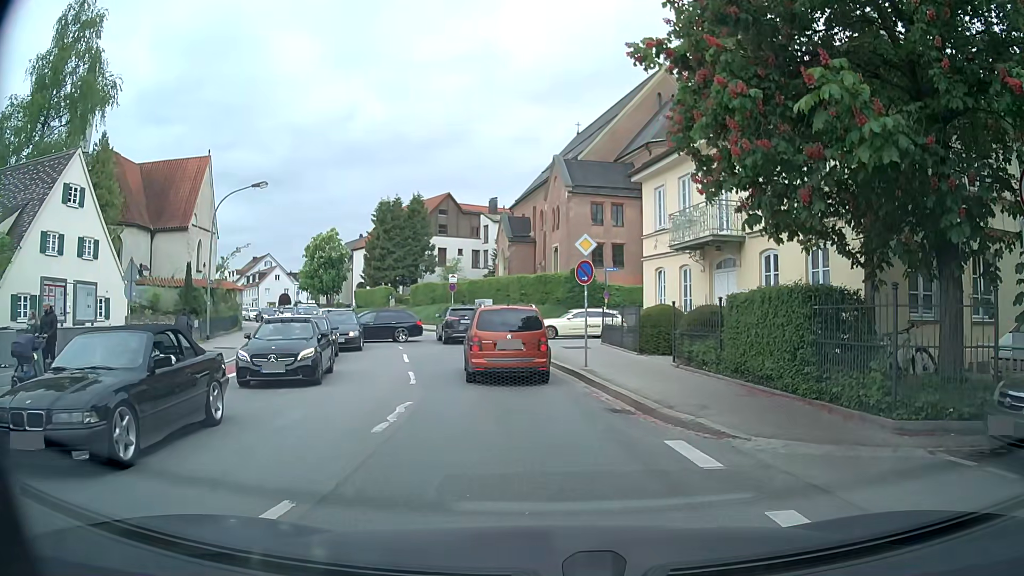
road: secondary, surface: asphalt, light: Day
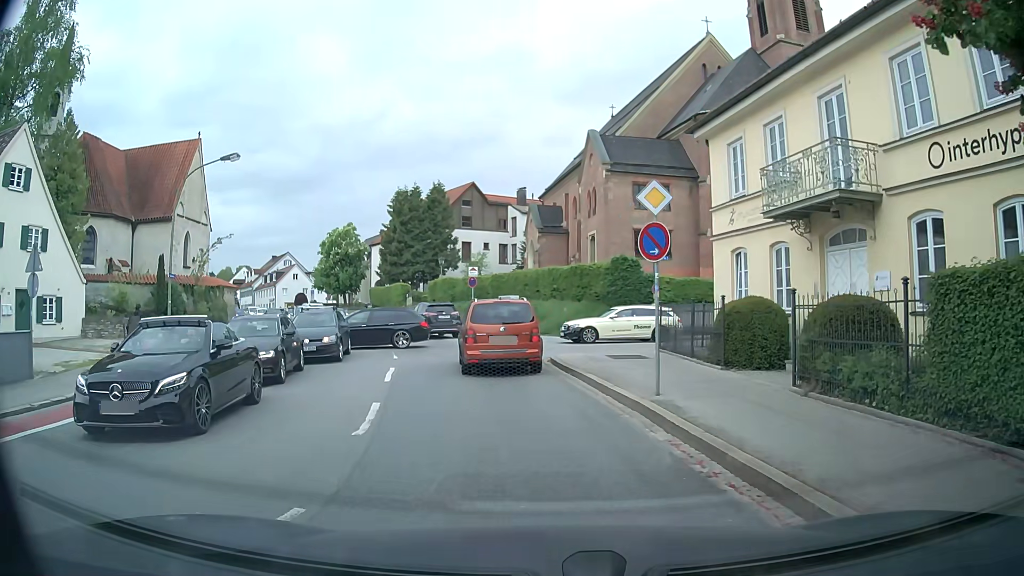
(-0.2, +6.4) m; -2°
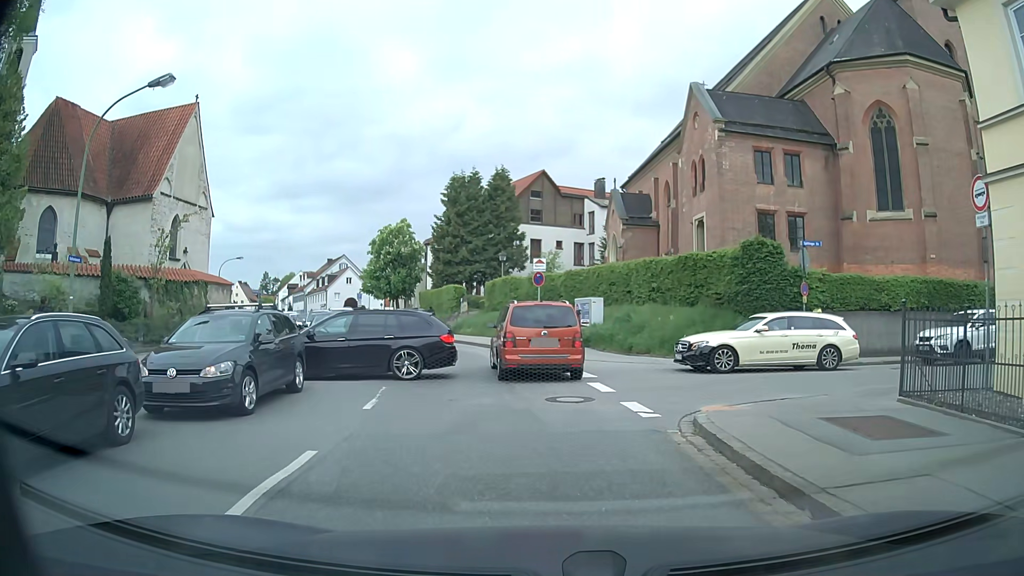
(-0.7, +10.4) m; -7°
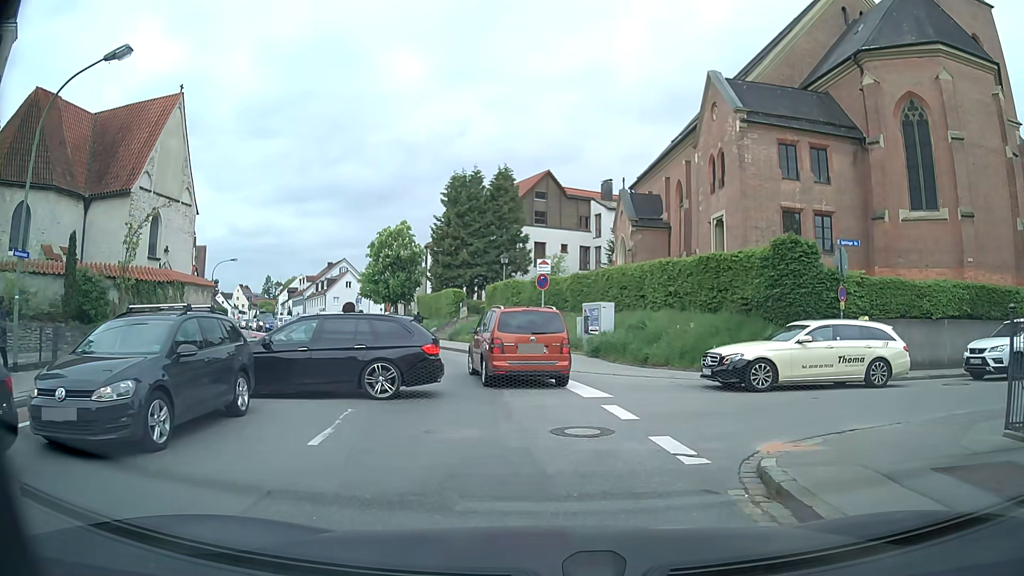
(0.0, +2.6) m; 0°
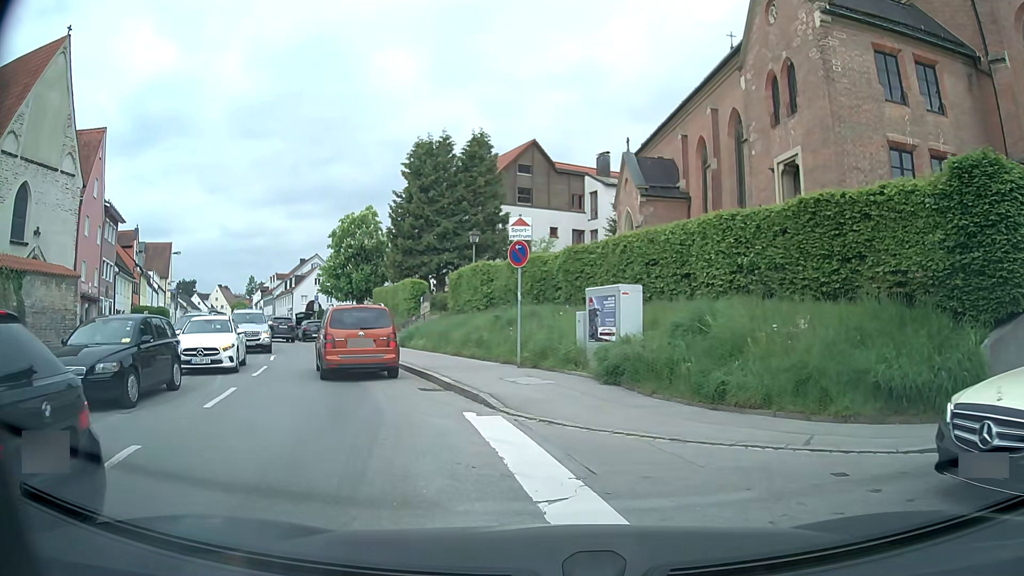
(+0.3, +9.8) m; +2°
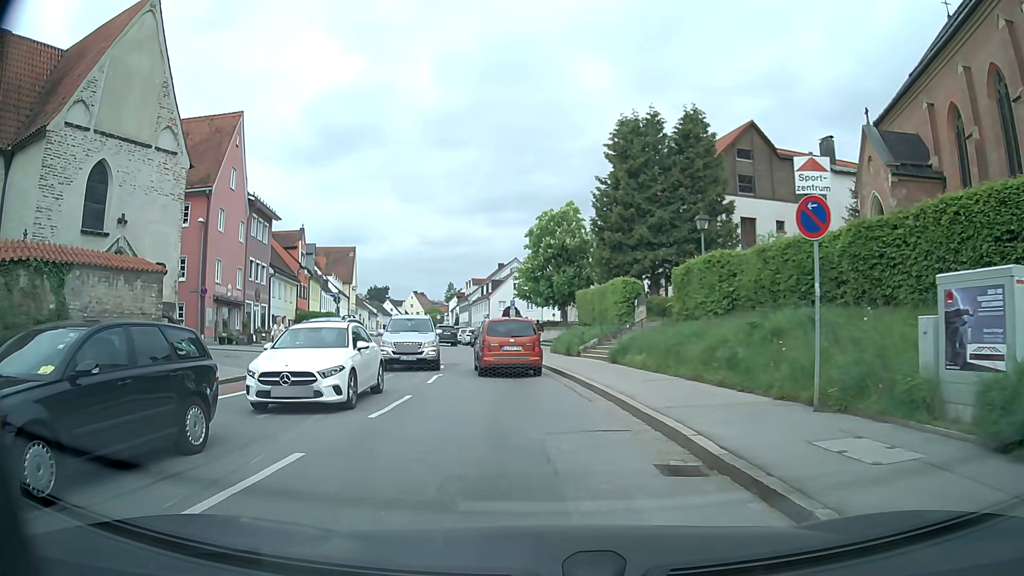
(-1.0, +6.4) m; -19°
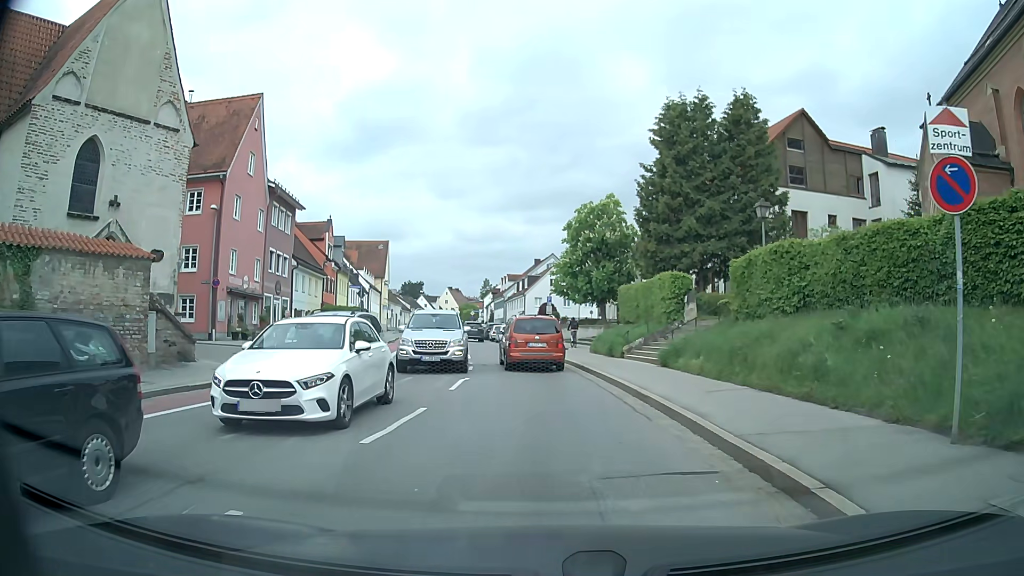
(-0.1, +2.6) m; -3°
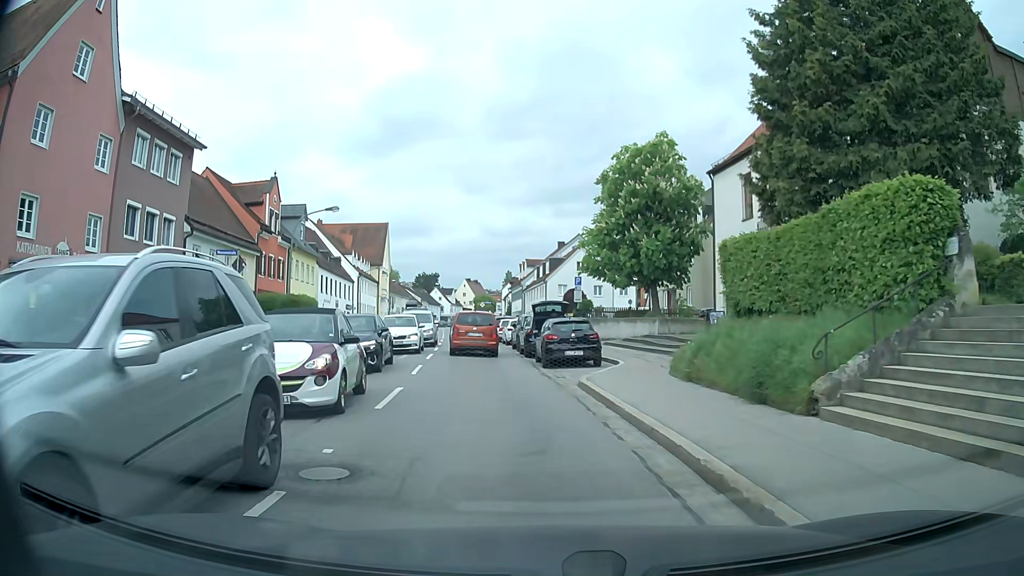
(+0.2, +17.0) m; 0°
